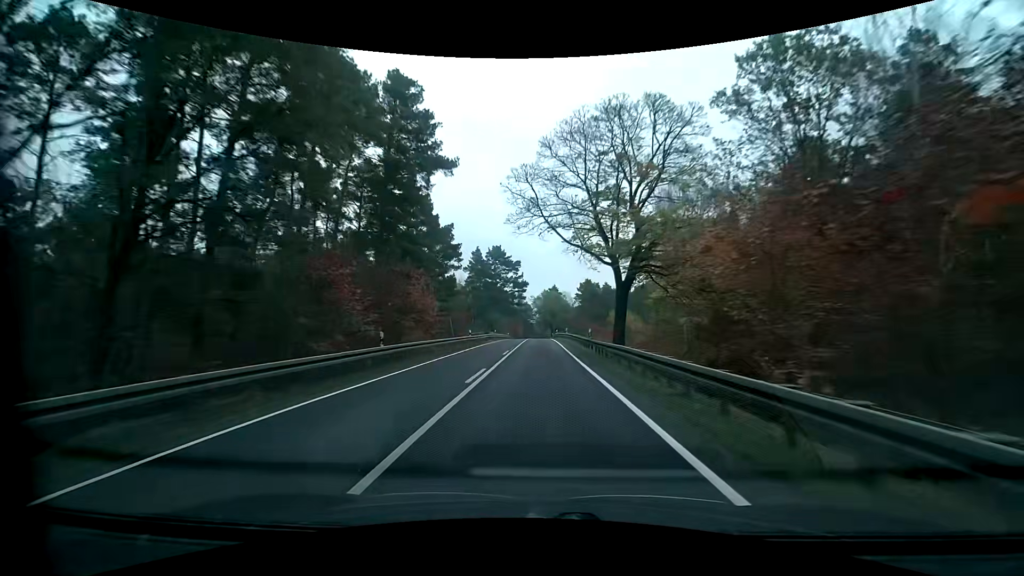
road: primary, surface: asphalt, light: Day
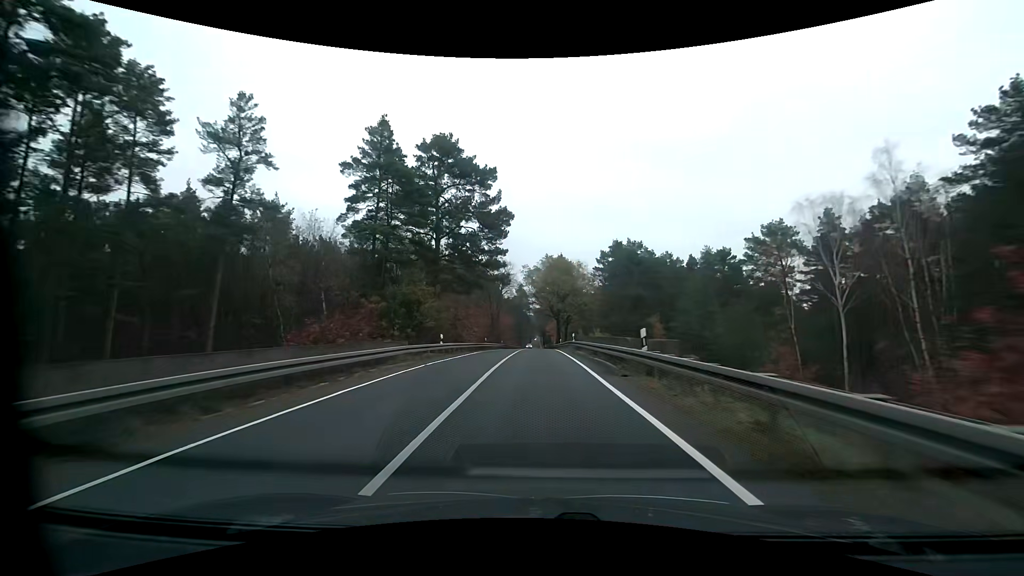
(0.0, +61.9) m; 0°
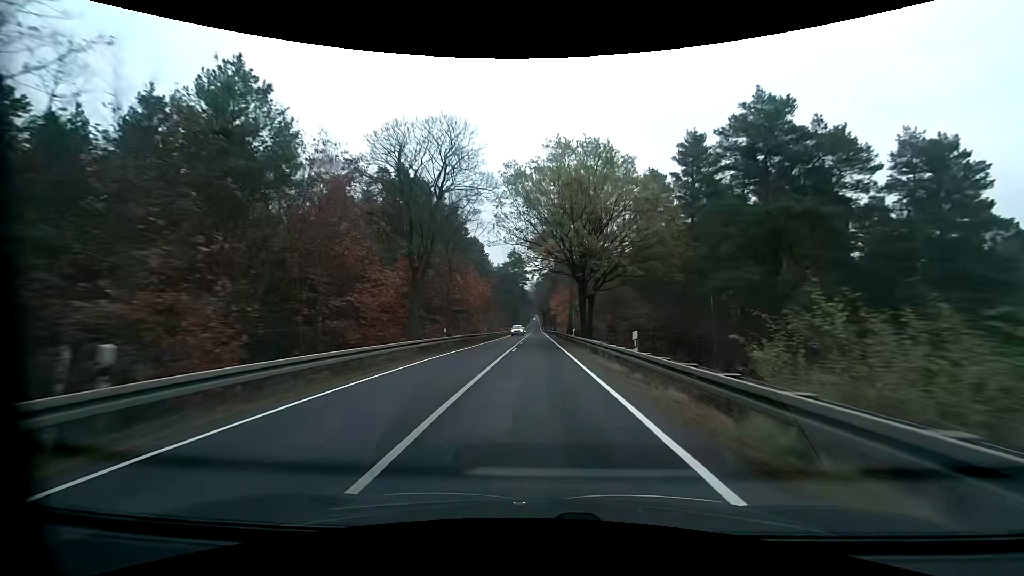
(-0.1, +47.3) m; 0°
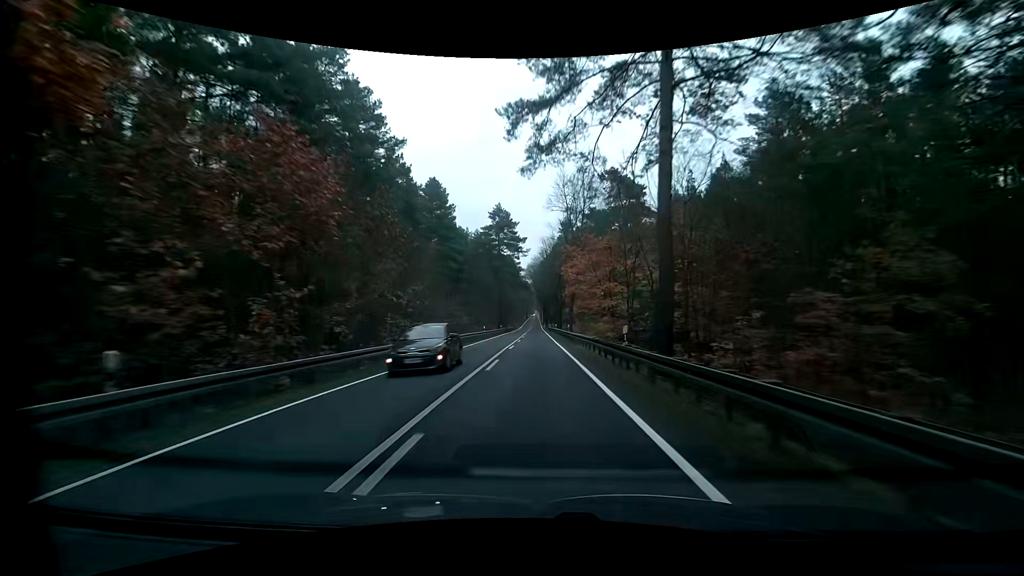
(+0.1, +47.9) m; 0°
